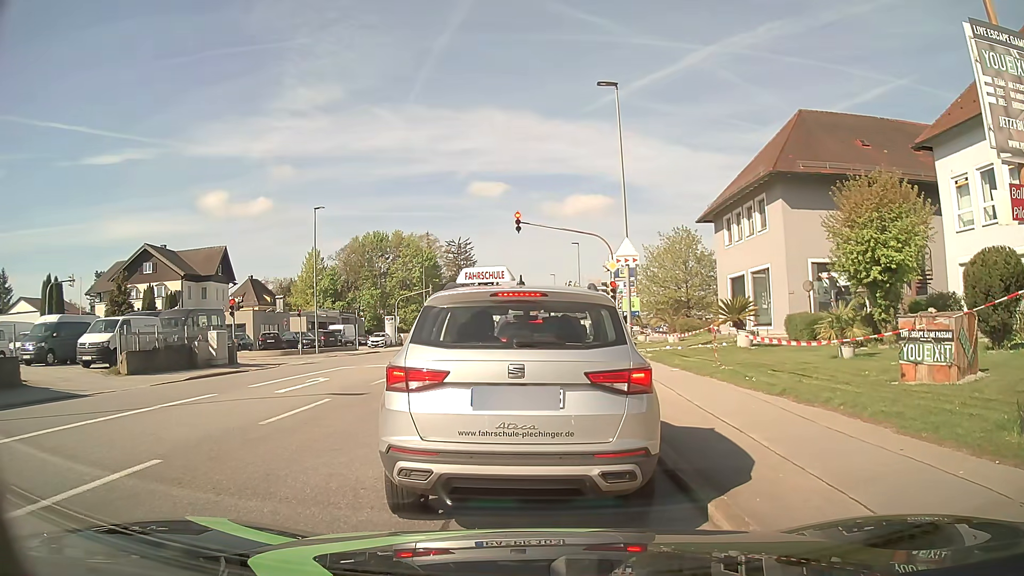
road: tertiary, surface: asphalt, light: Day
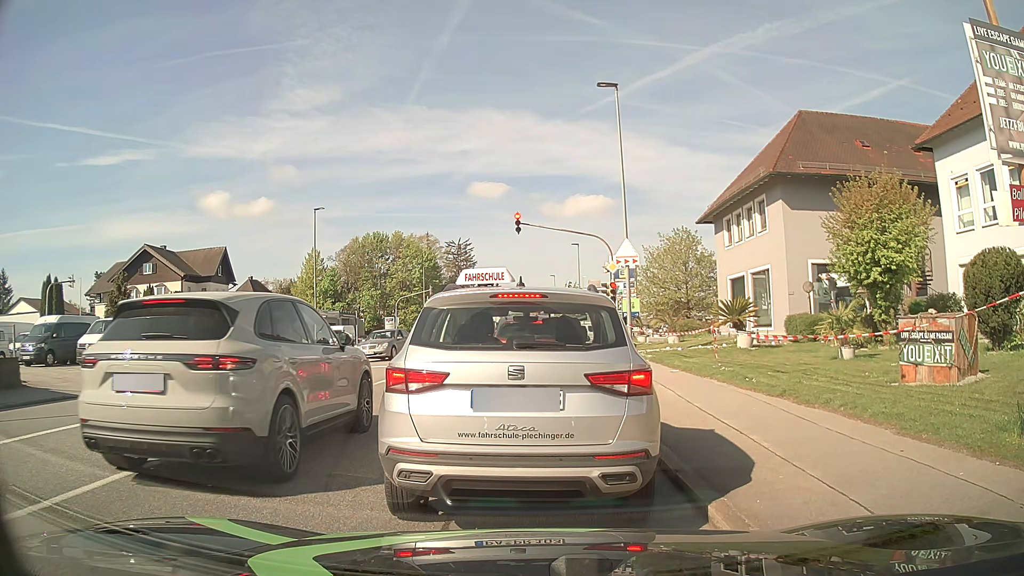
(0.0, +0.1) m; 0°
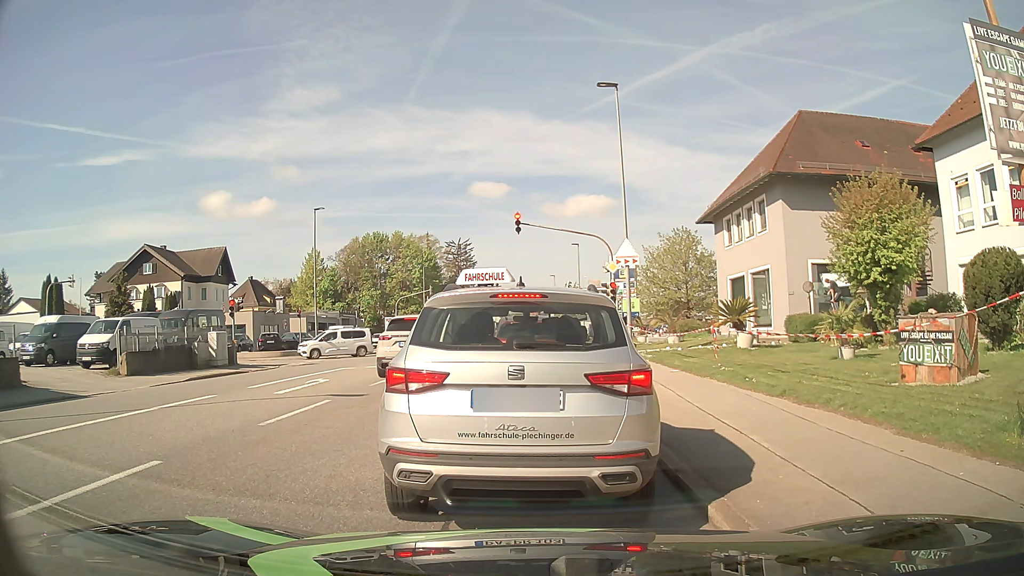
(0.0, 0.0) m; 0°
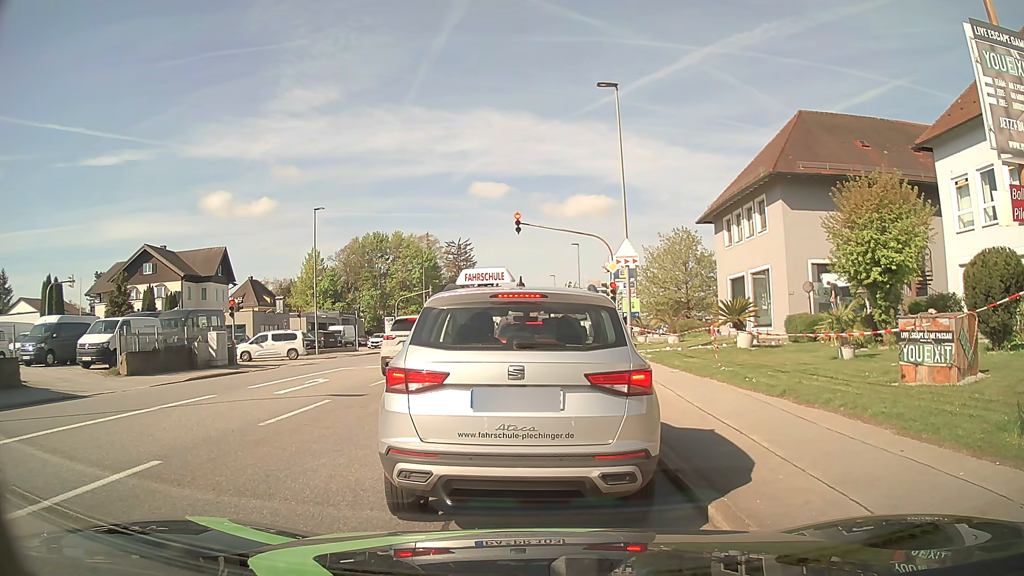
(0.0, 0.0) m; 0°
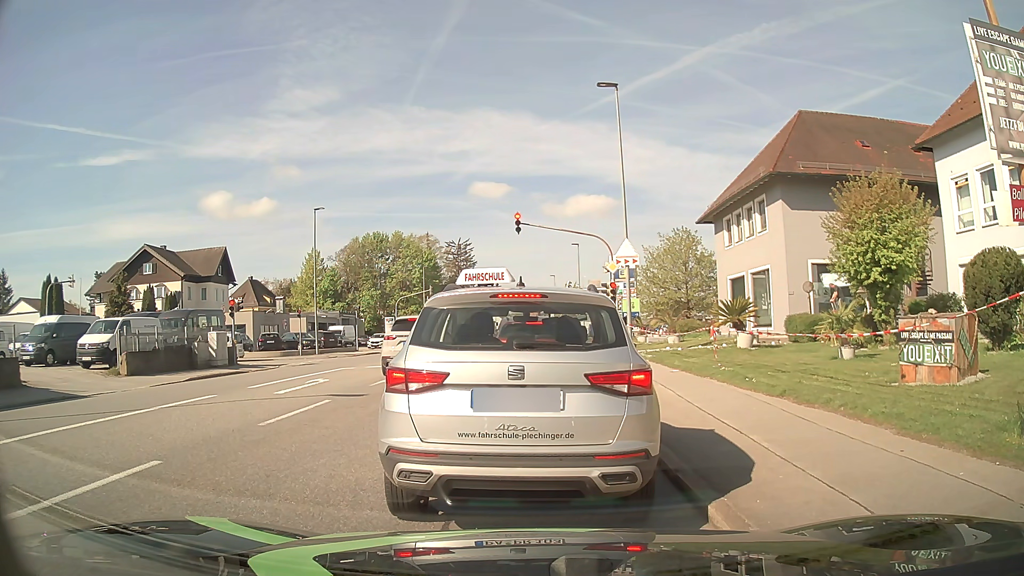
(0.0, 0.0) m; 0°
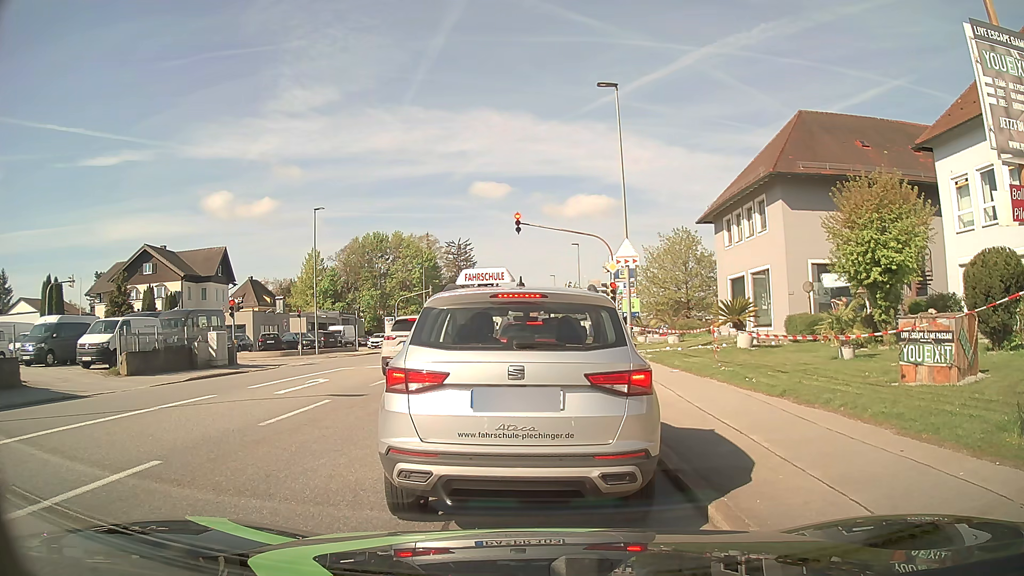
(0.0, 0.0) m; 0°
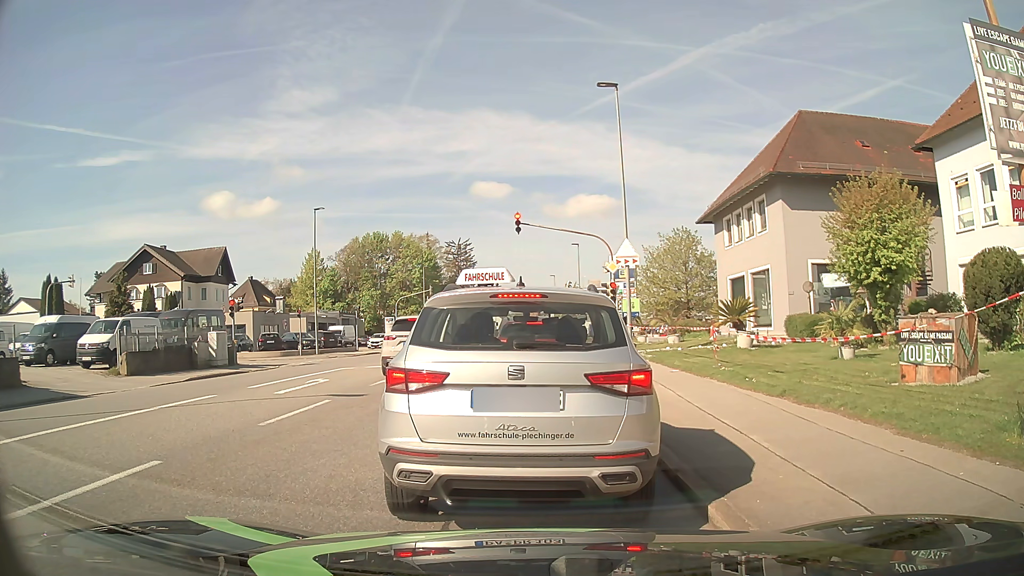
(0.0, 0.0) m; 0°
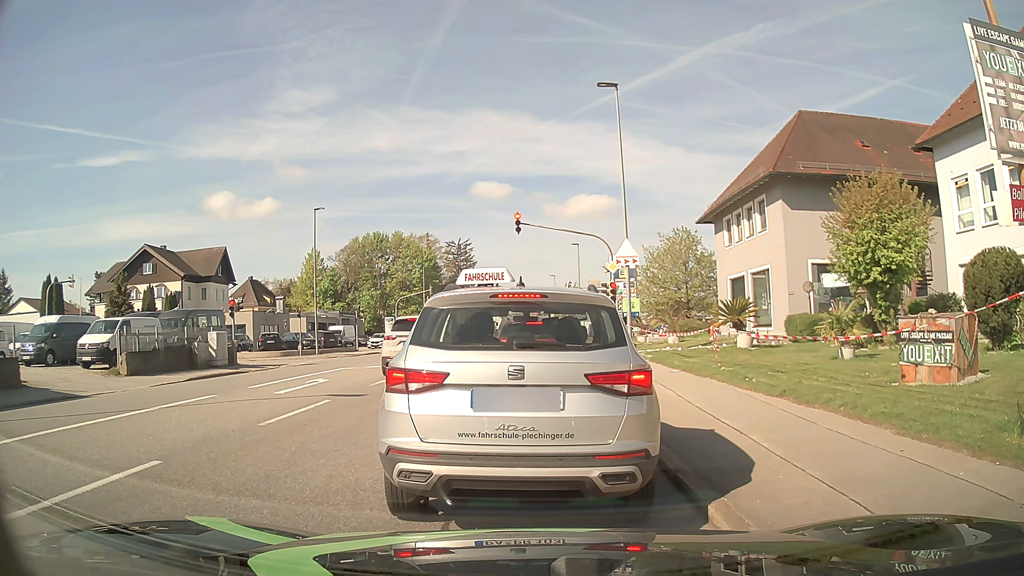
(0.0, 0.0) m; 0°
